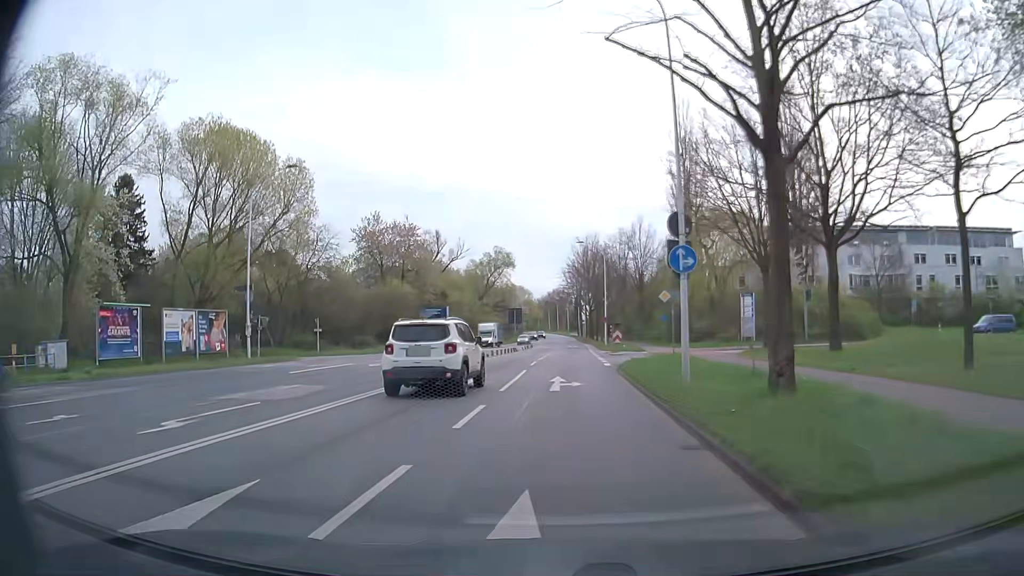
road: secondary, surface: asphalt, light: Day
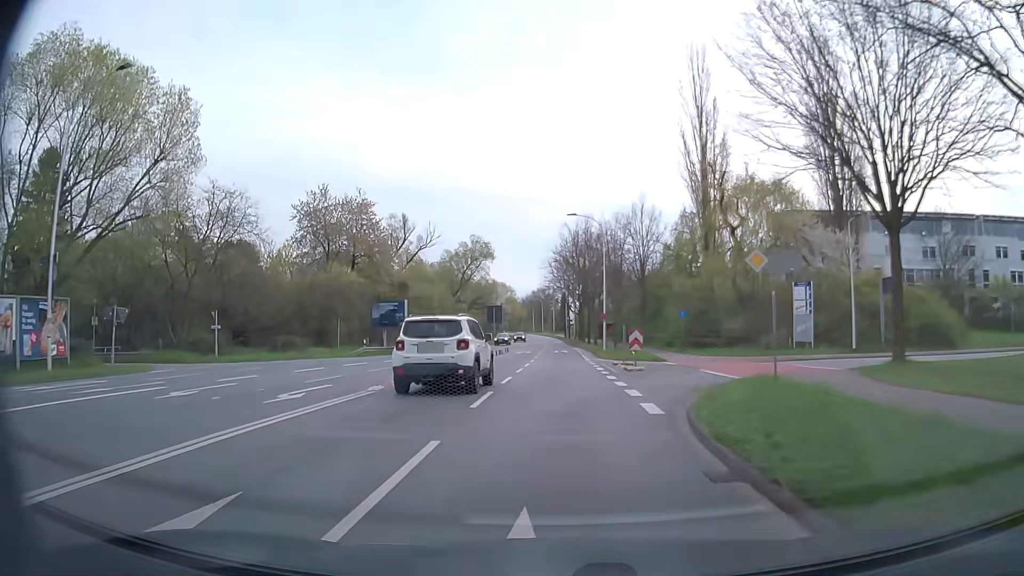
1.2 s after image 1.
(+0.1, +15.9) m; +1°
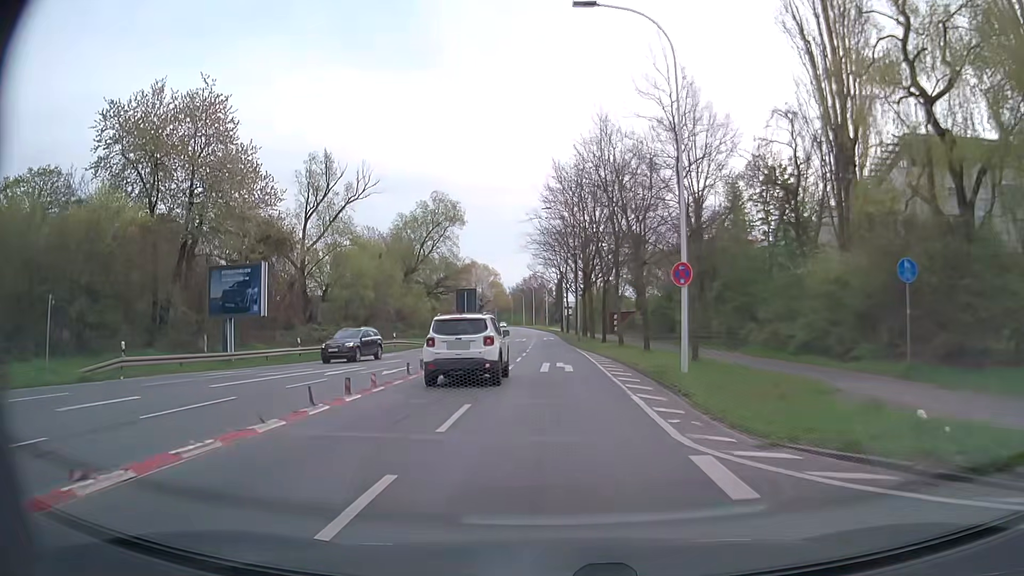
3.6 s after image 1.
(+0.2, +32.7) m; 0°
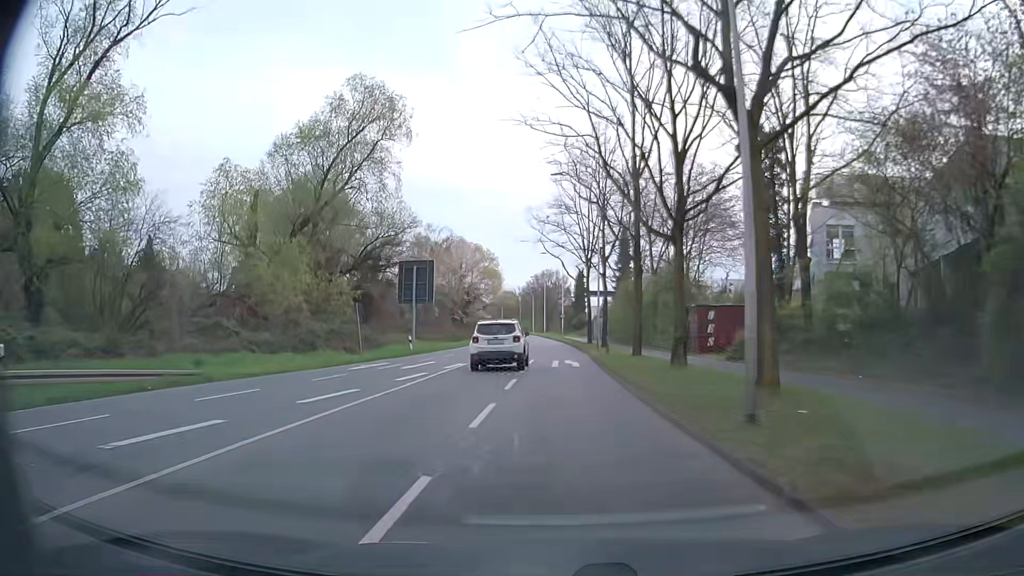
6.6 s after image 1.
(-0.4, +42.5) m; -1°
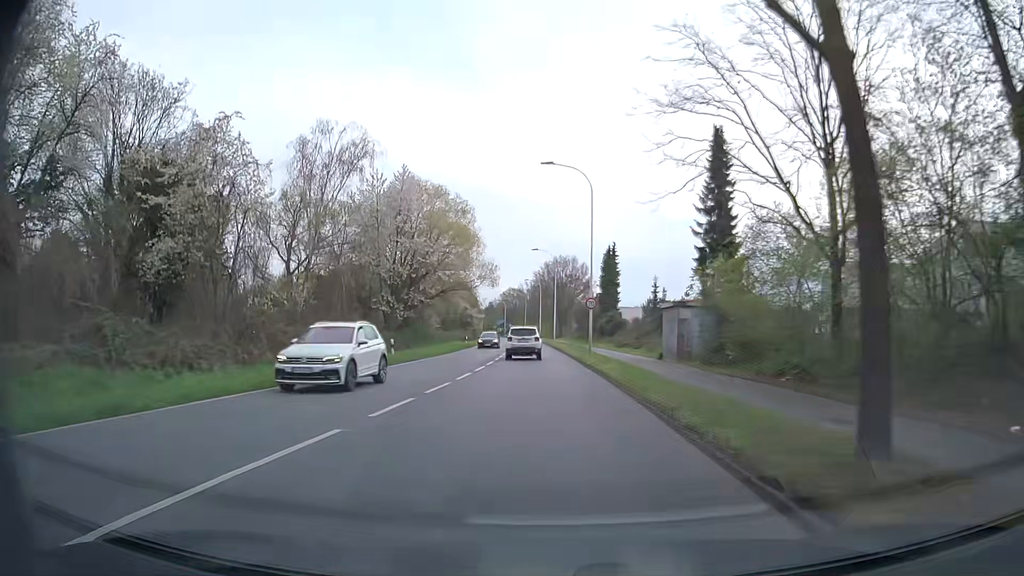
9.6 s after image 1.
(-0.3, +44.4) m; -1°
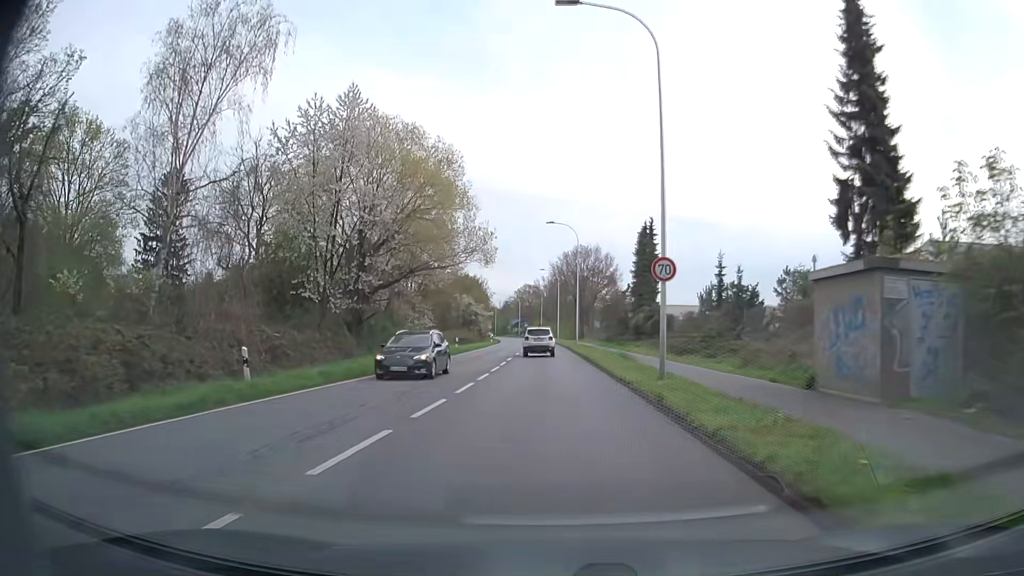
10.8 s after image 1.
(-0.3, +18.3) m; -2°
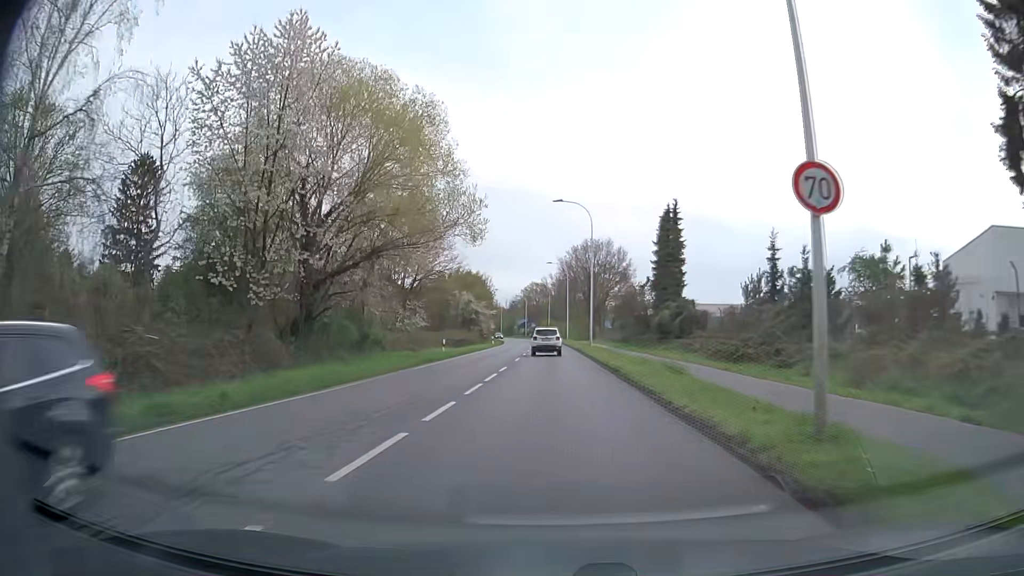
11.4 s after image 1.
(-0.1, +9.3) m; 0°
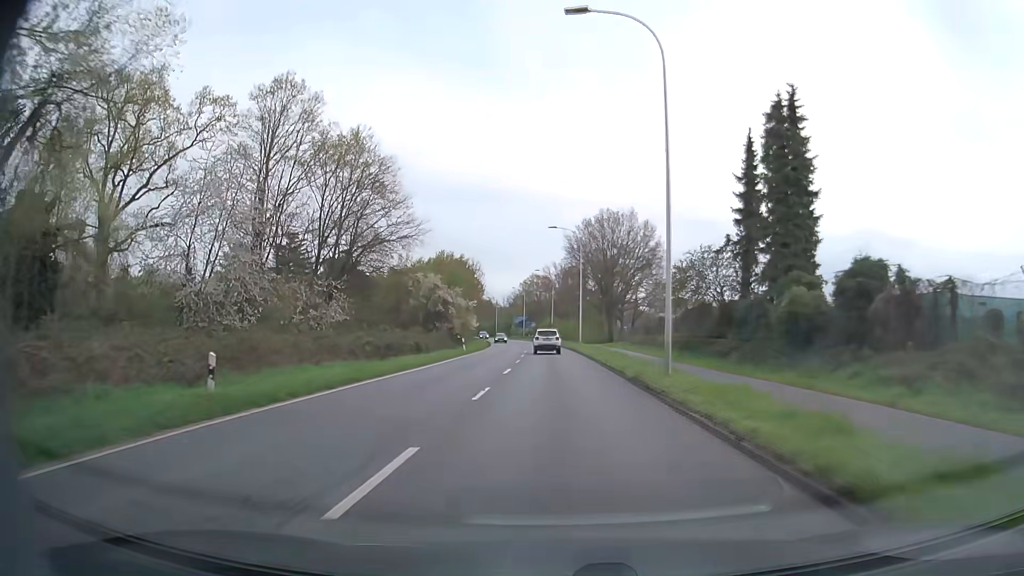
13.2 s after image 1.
(-0.5, +28.7) m; -1°
